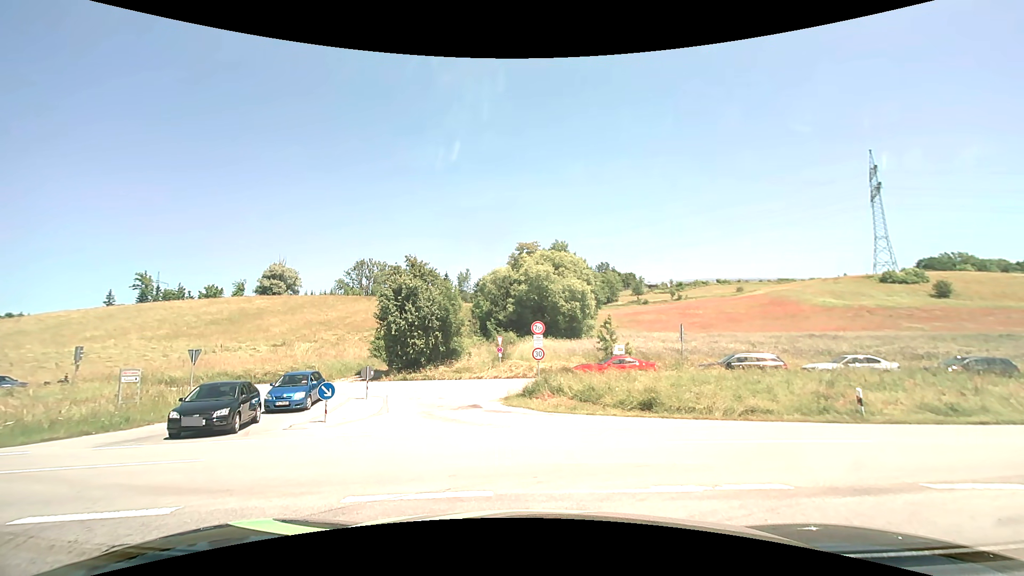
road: residential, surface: asphalt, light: Day
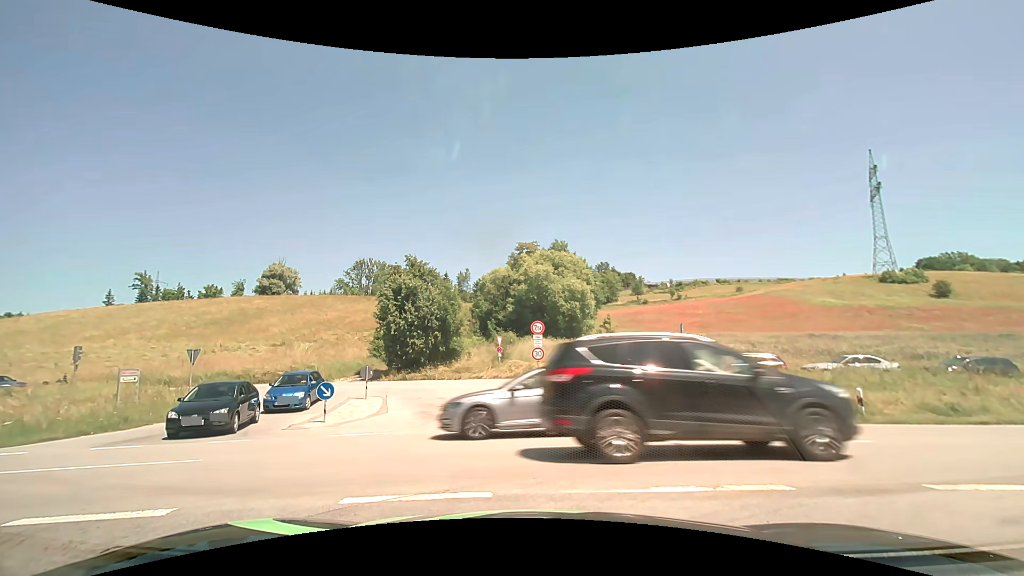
(0.0, +0.1) m; 0°
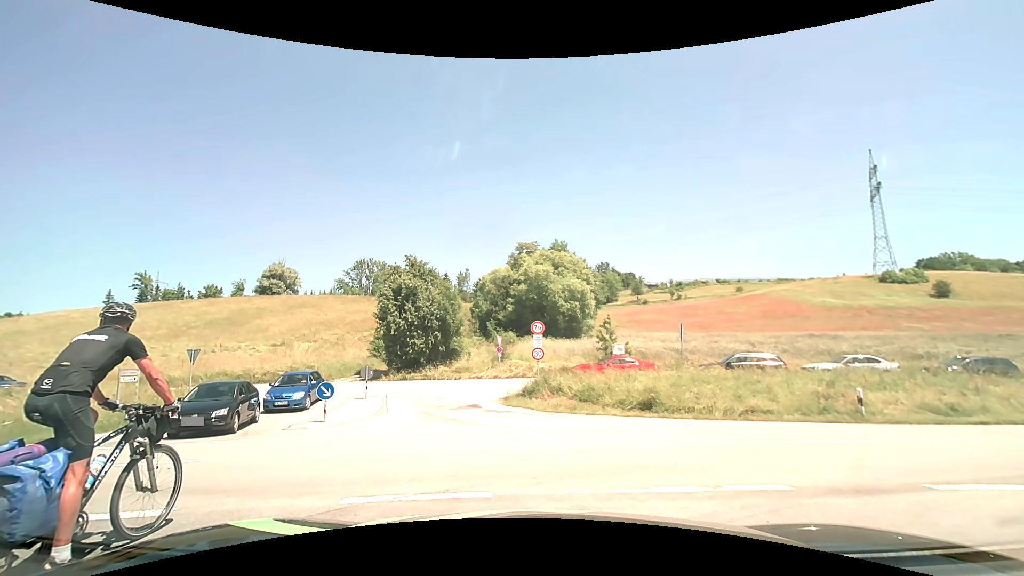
(0.0, 0.0) m; 0°
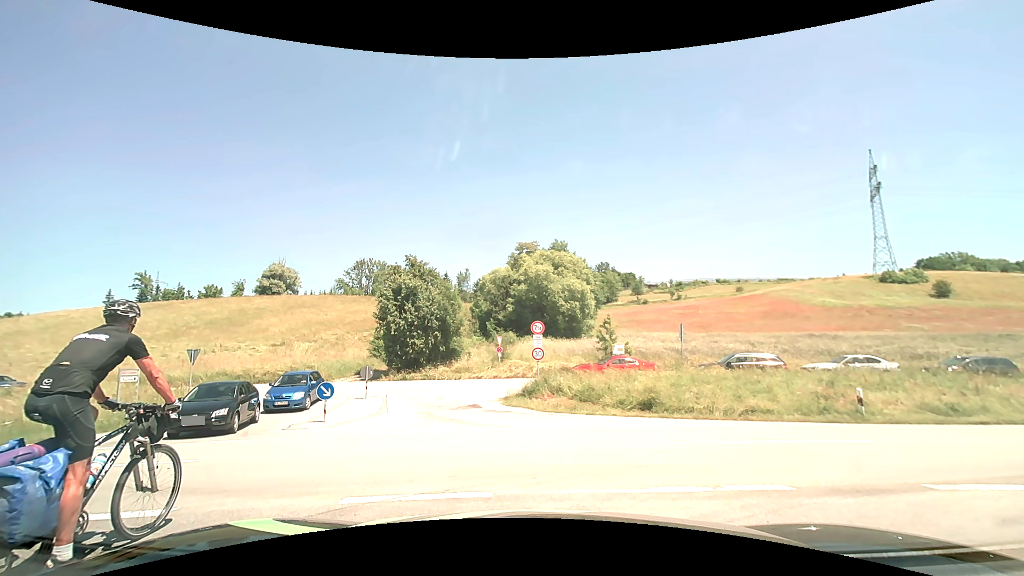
(0.0, 0.0) m; 0°
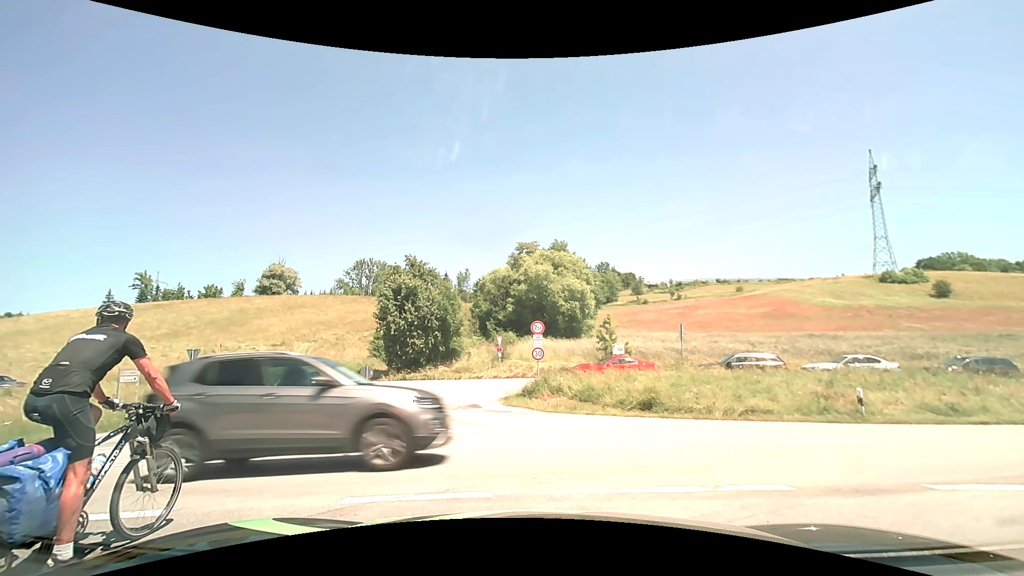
(0.0, 0.0) m; 0°
(+4, +9) (+13, +12) (+23, +13) (+33, +15) (+43, +16) (+53, +18) (+63, +20) (+73, +21) (+83, +23) (+92, +24) m
